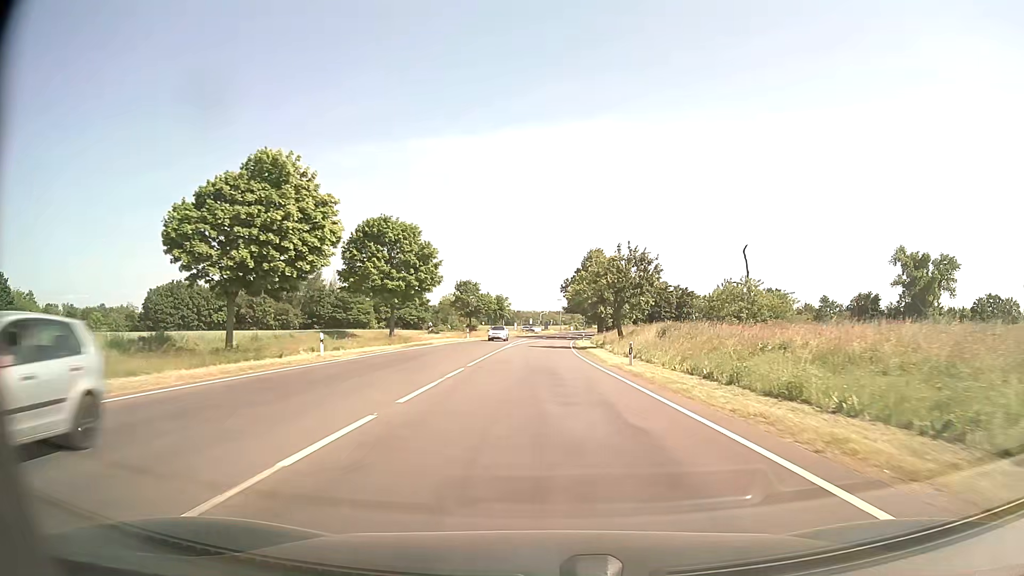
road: secondary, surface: asphalt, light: Day
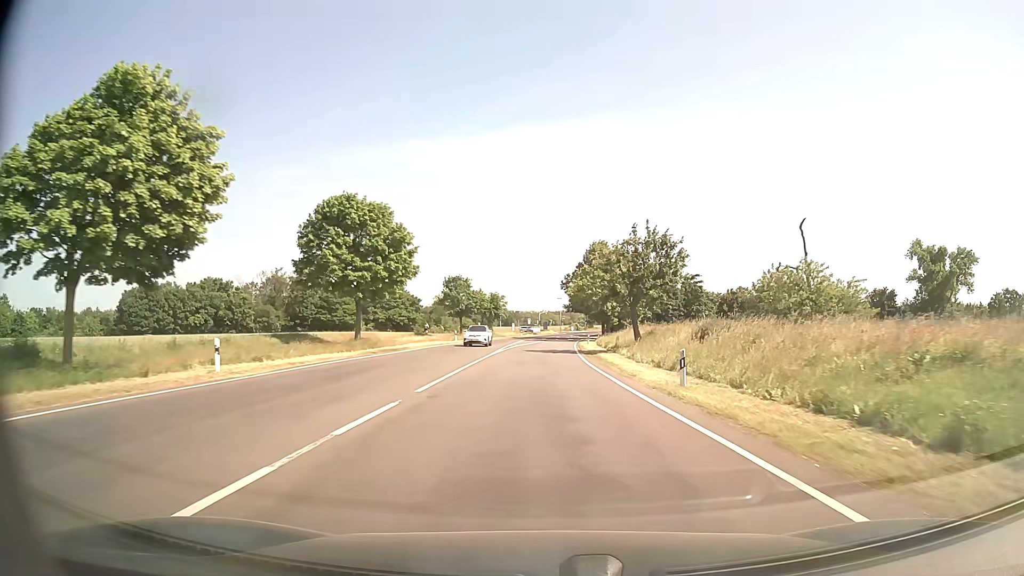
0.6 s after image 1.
(0.0, +10.0) m; 0°
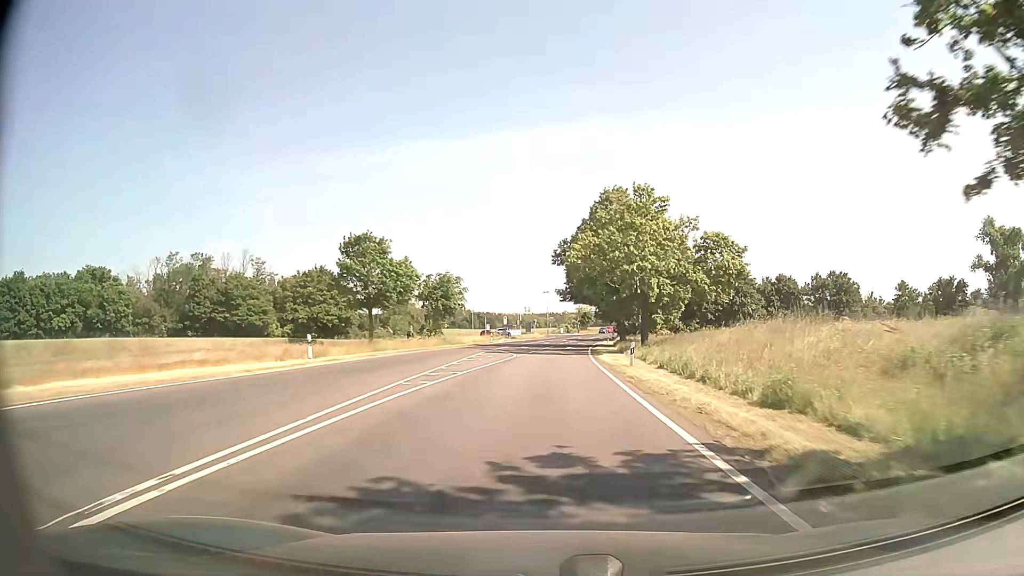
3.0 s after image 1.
(+0.1, +39.8) m; +1°
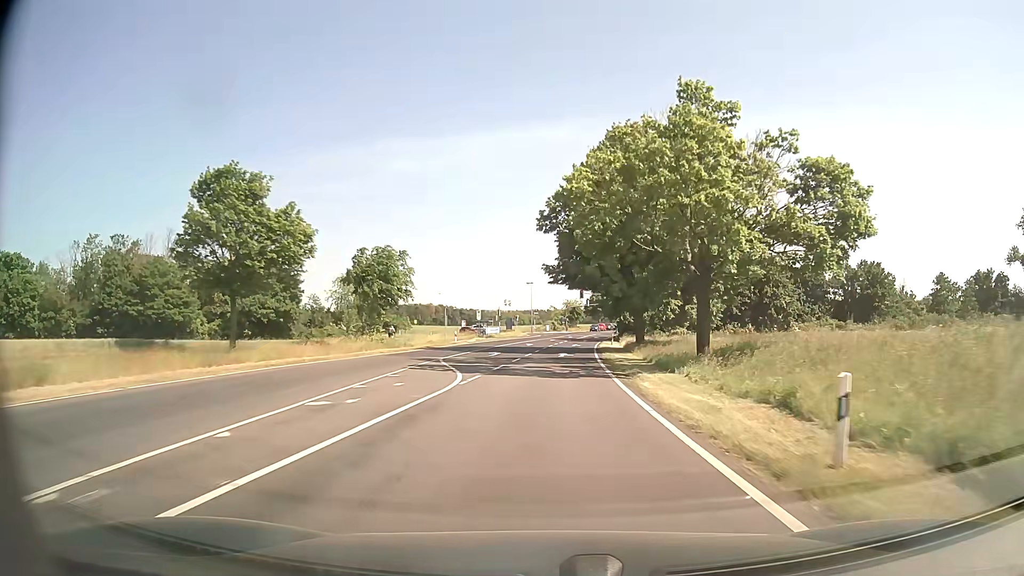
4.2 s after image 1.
(+0.2, +19.8) m; +1°
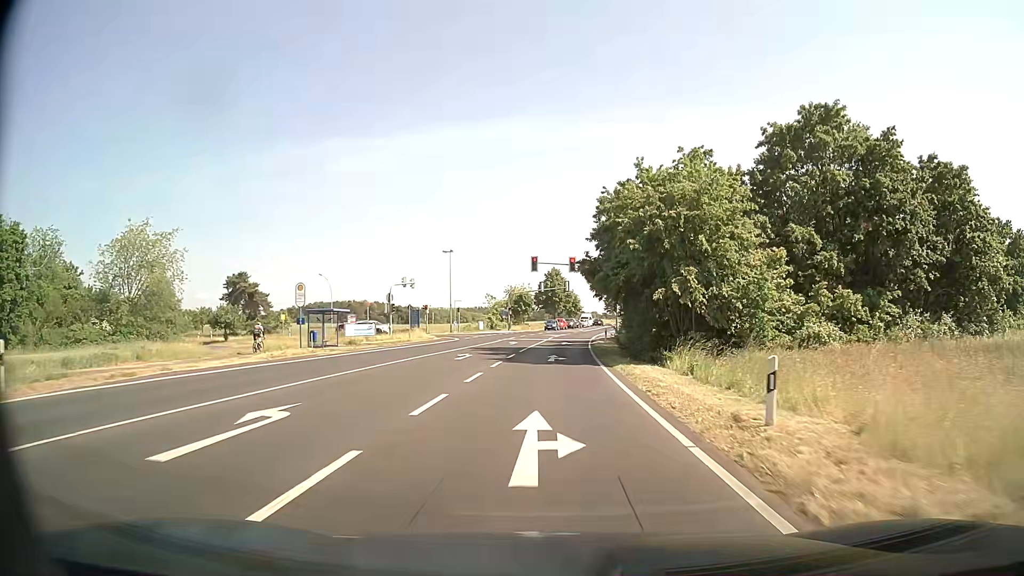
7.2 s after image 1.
(+1.9, +47.8) m; +5°
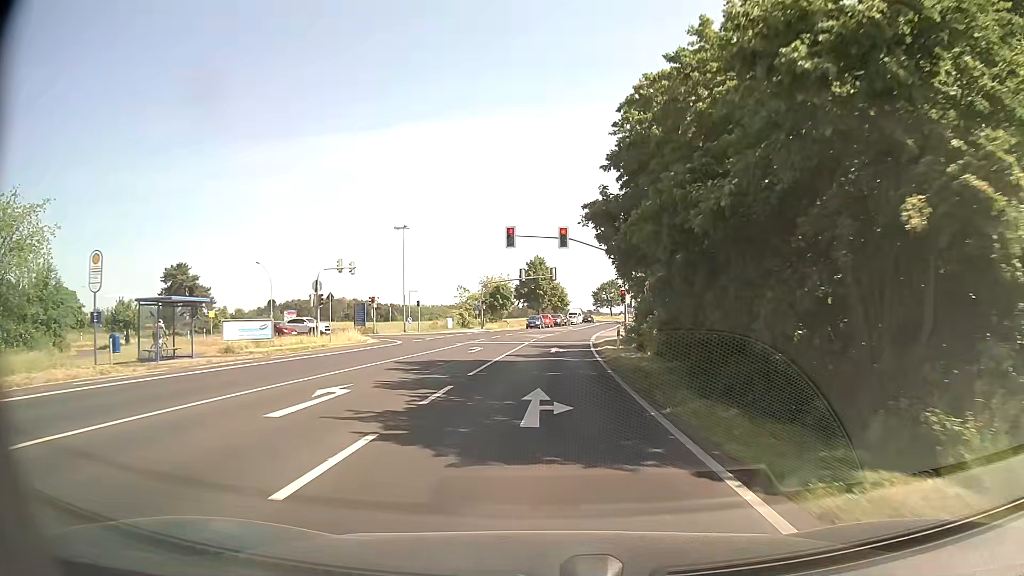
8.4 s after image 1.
(+0.1, +16.7) m; +1°
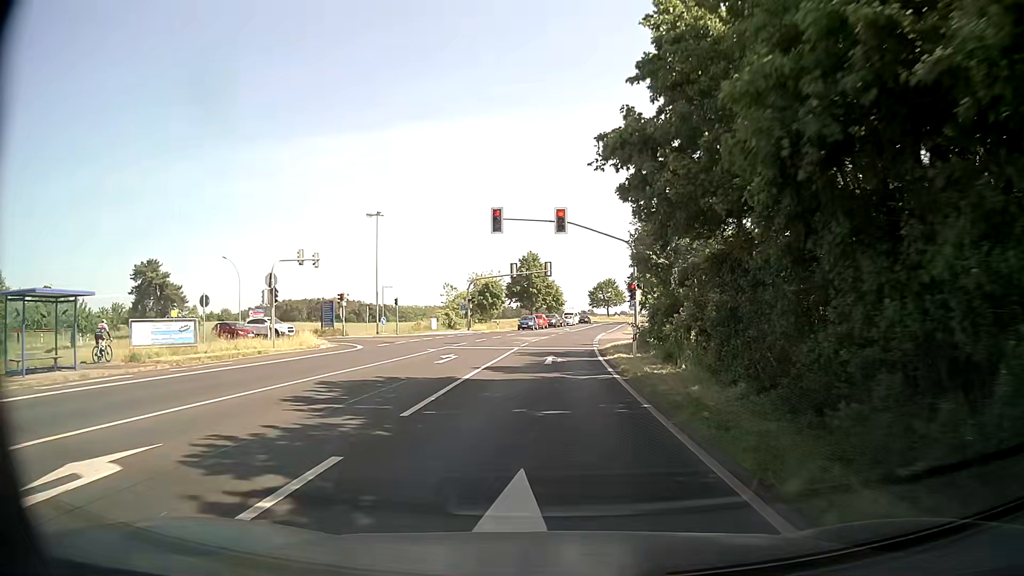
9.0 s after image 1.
(0.0, +7.3) m; 0°
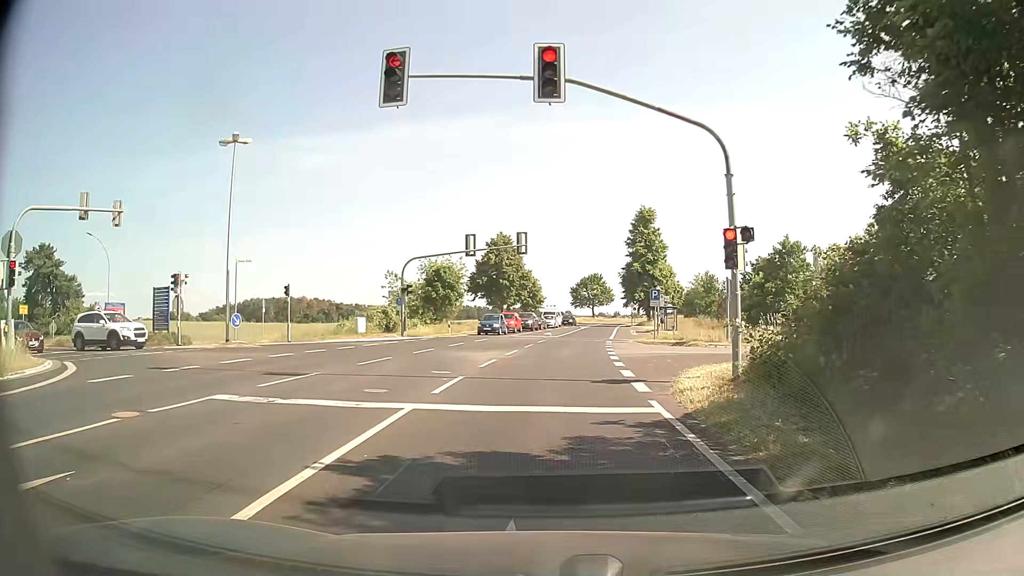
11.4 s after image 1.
(+0.4, +21.0) m; +2°
